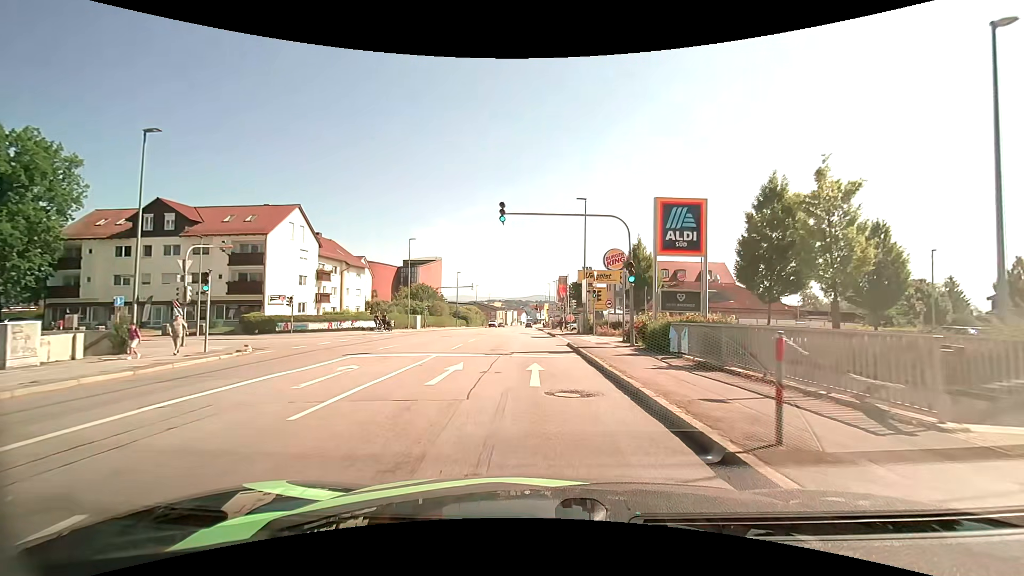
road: tertiary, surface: asphalt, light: Day
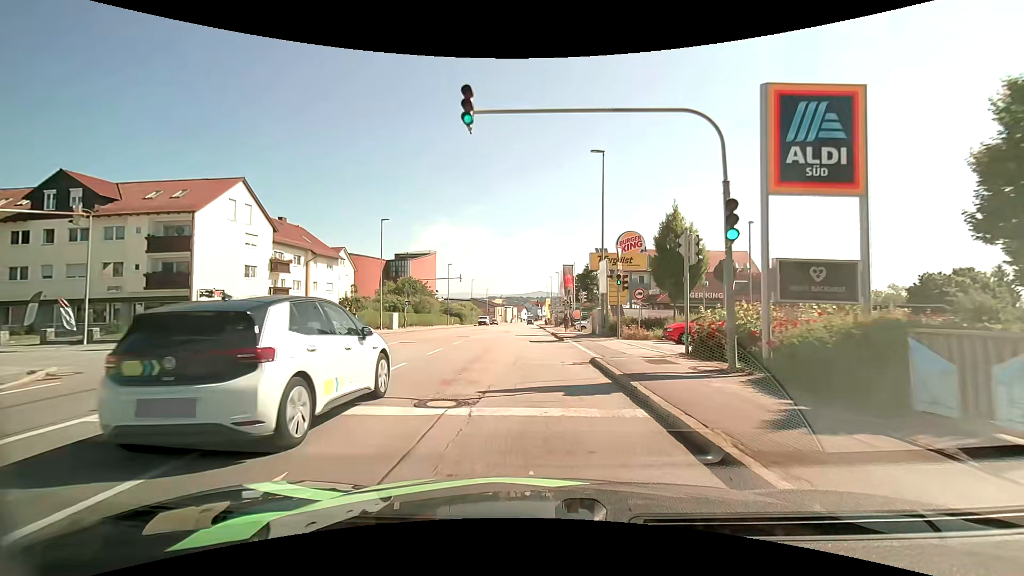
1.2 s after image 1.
(-0.1, +10.3) m; -2°
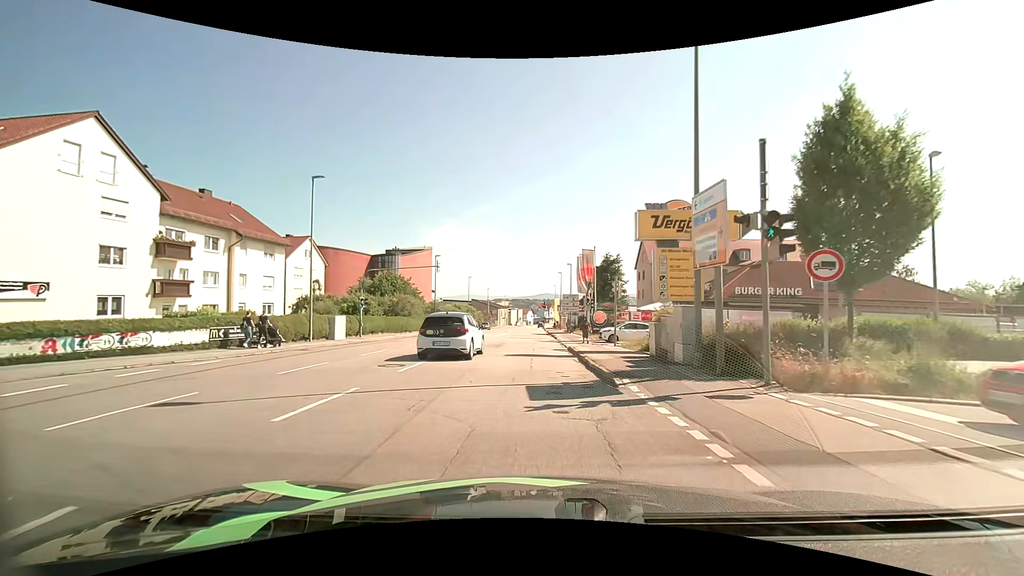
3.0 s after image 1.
(+0.2, +15.5) m; 0°
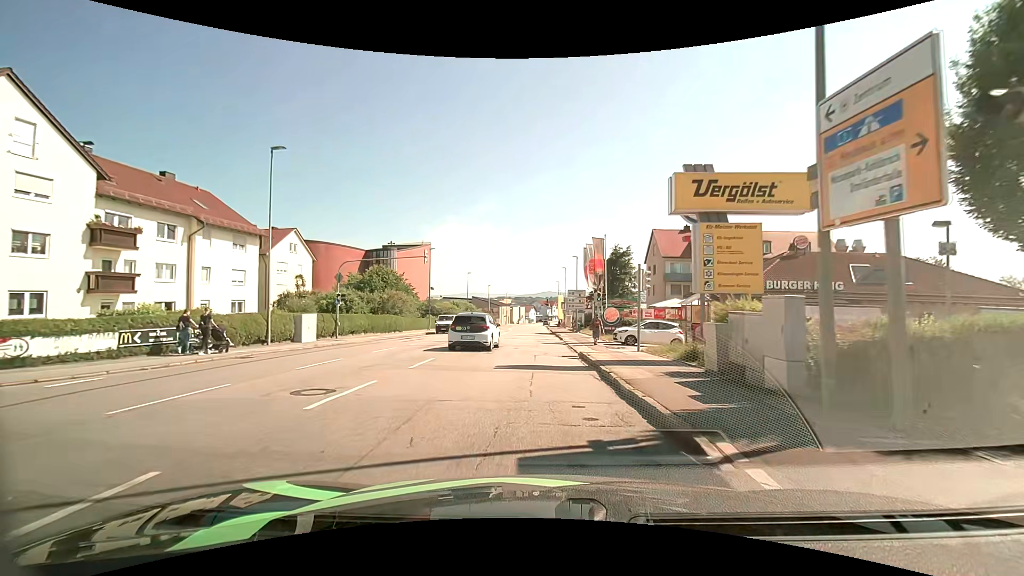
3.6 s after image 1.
(0.0, +5.2) m; +1°
